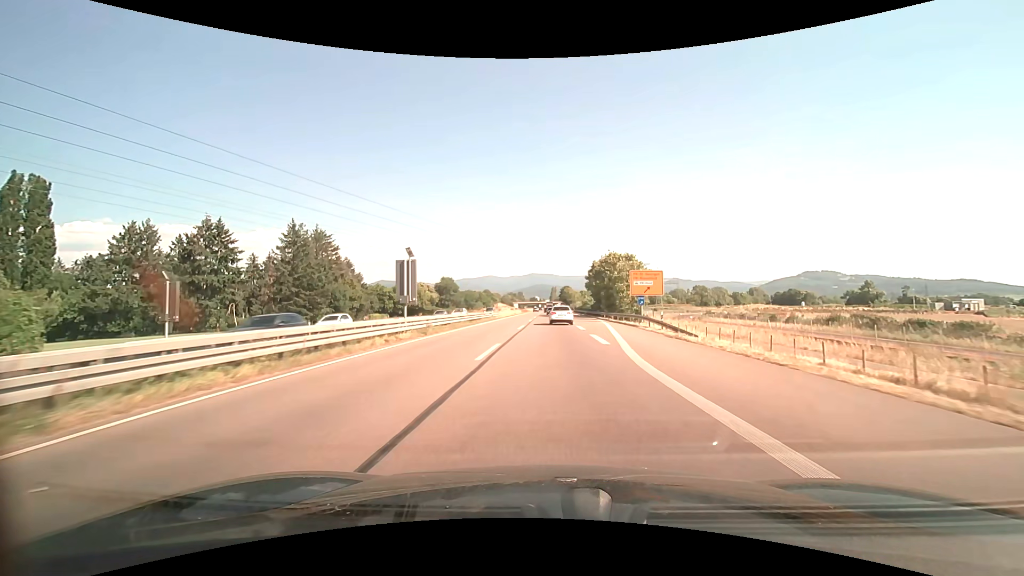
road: trunk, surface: asphalt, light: Day
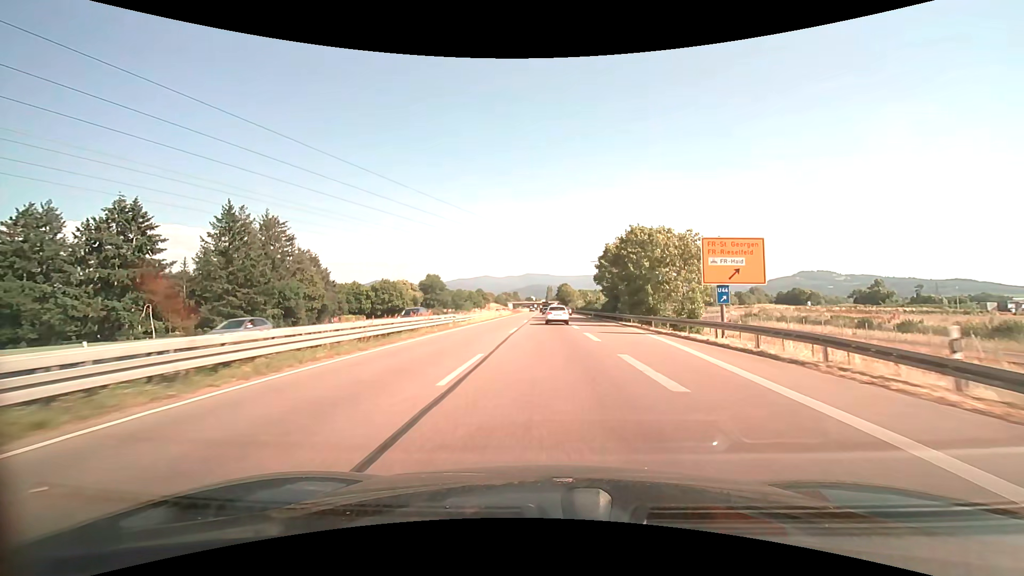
(+0.1, +22.2) m; +1°
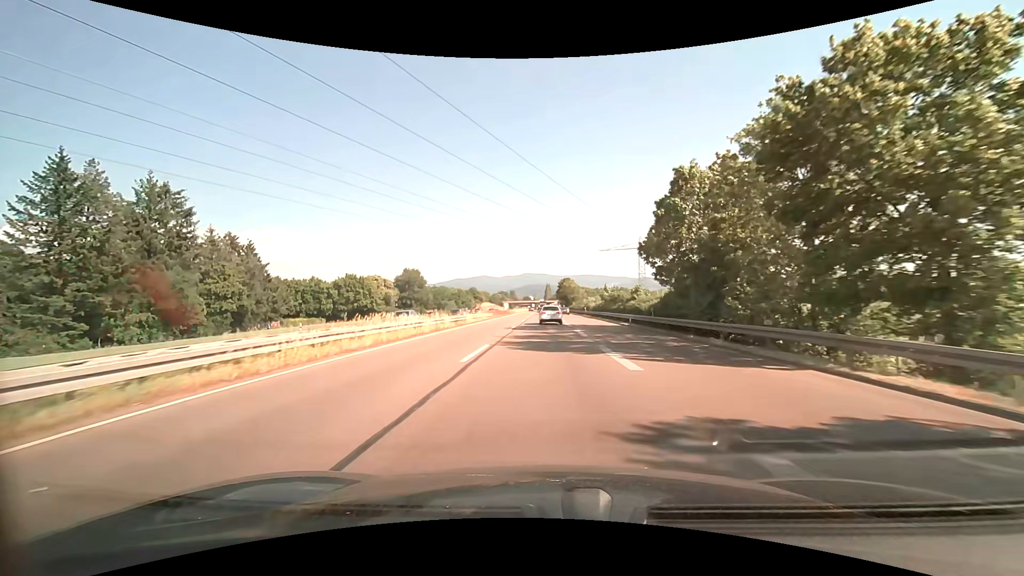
(+0.1, +33.3) m; 0°
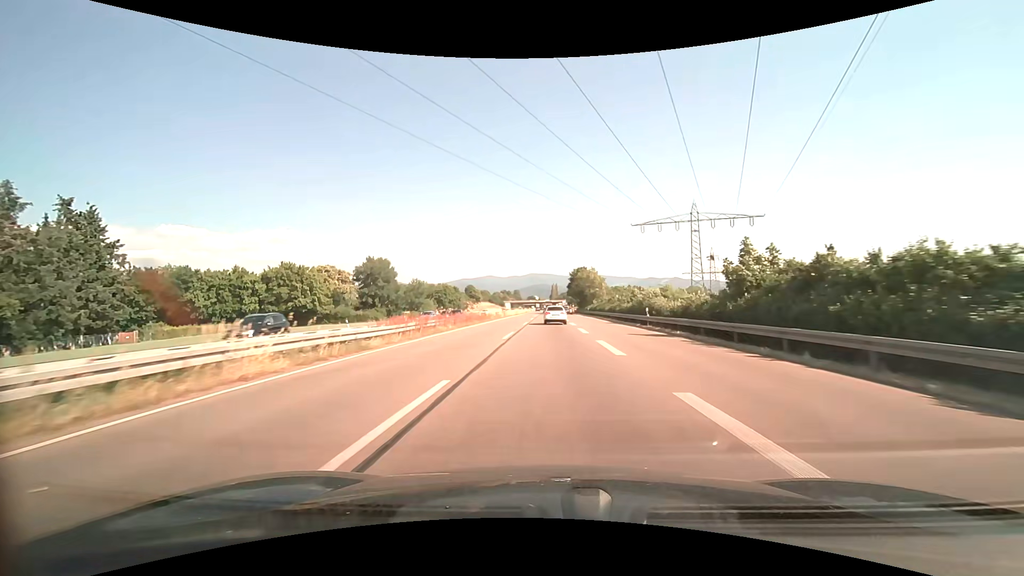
(-0.3, +44.6) m; -1°
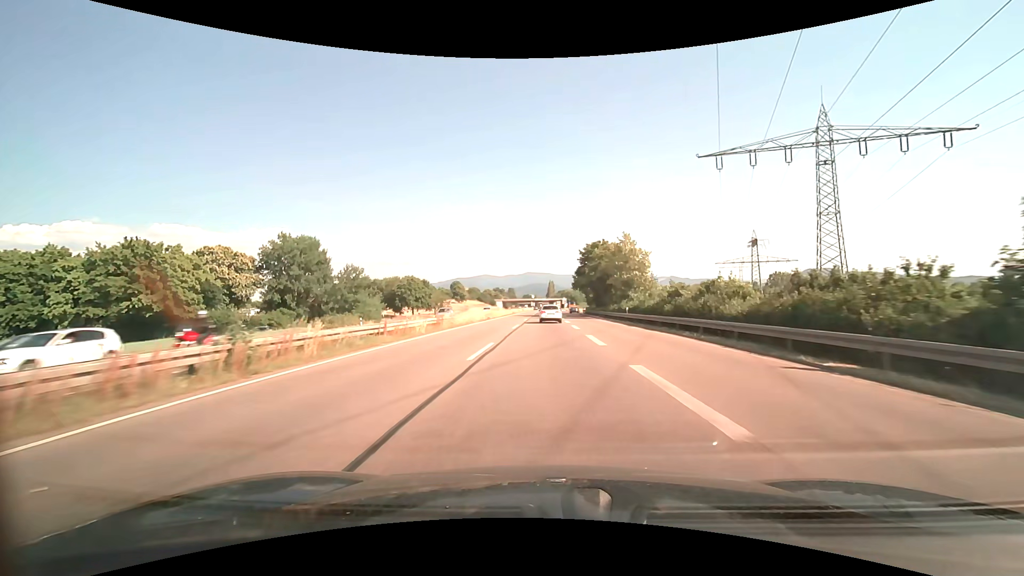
(+0.4, +44.8) m; +1°
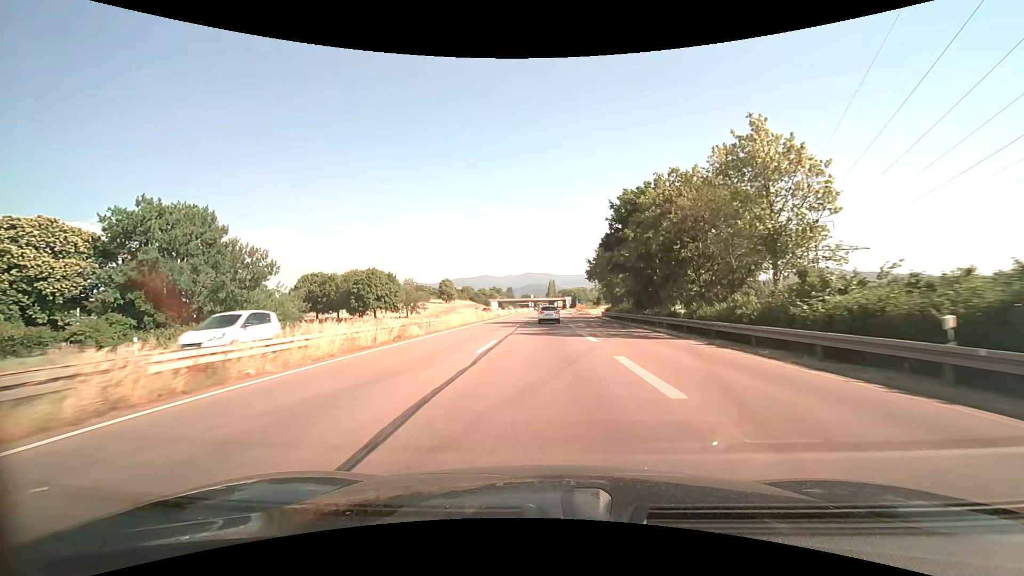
(0.0, +33.9) m; 0°
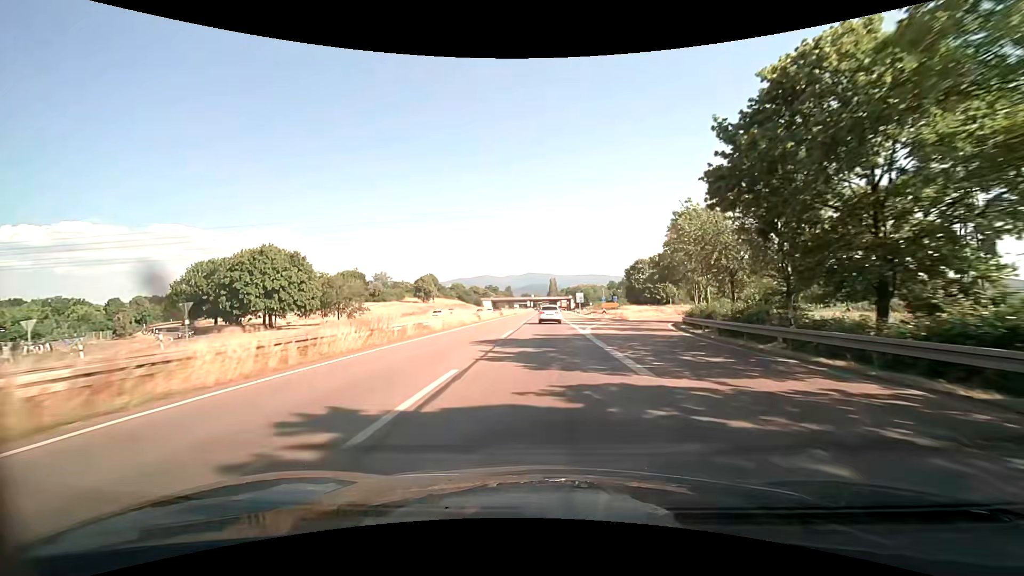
(-0.1, +45.7) m; 0°
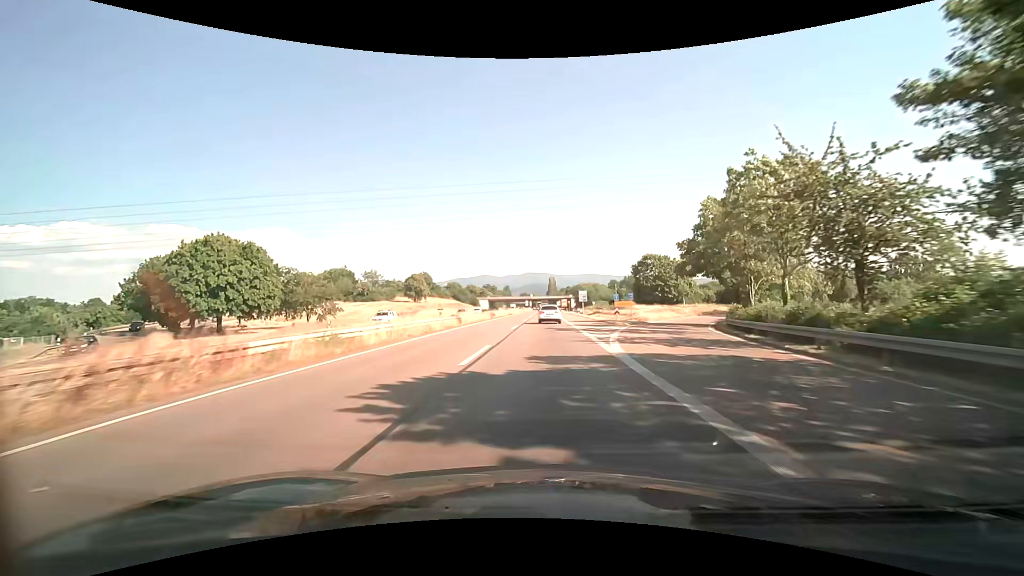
(0.0, +11.3) m; 0°
(0, +10) (0, +20) (0, +30) (0, +40) (0, +50) (0, +60) (0, +70) (0, +80) (0, +90) (0, +100) m
